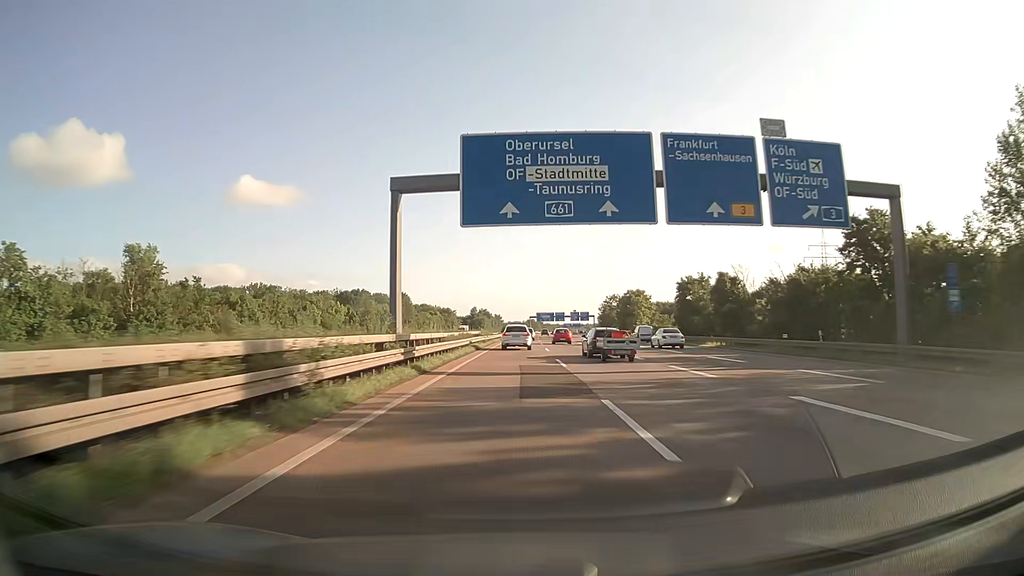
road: motorway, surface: paved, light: Day
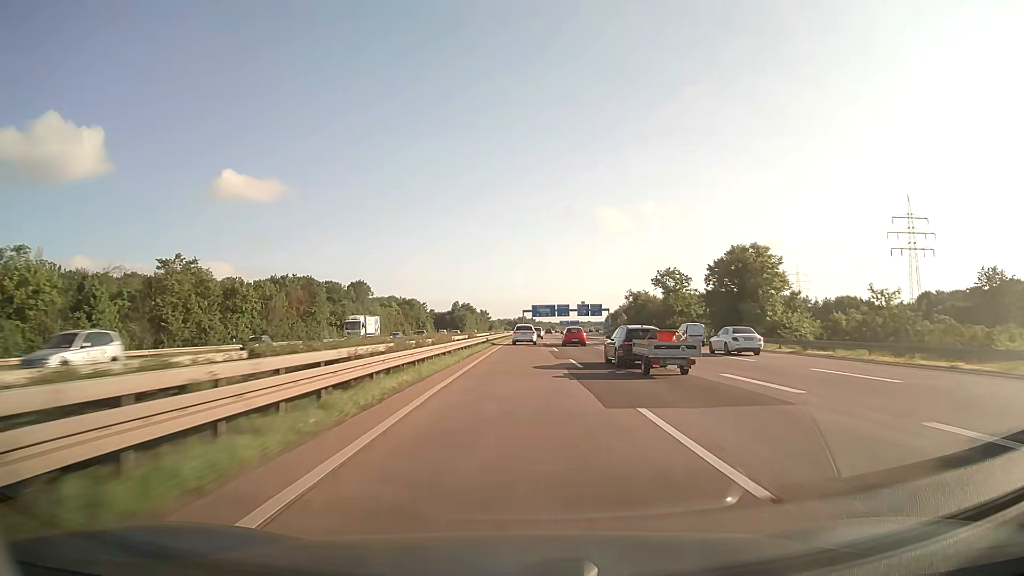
(+0.4, +72.8) m; +1°
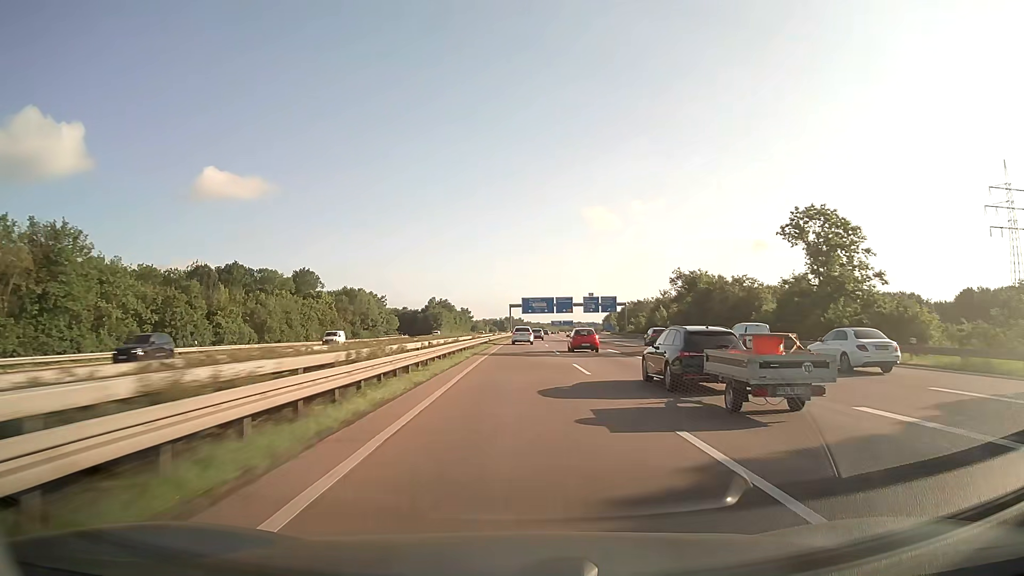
(+0.5, +55.8) m; +1°
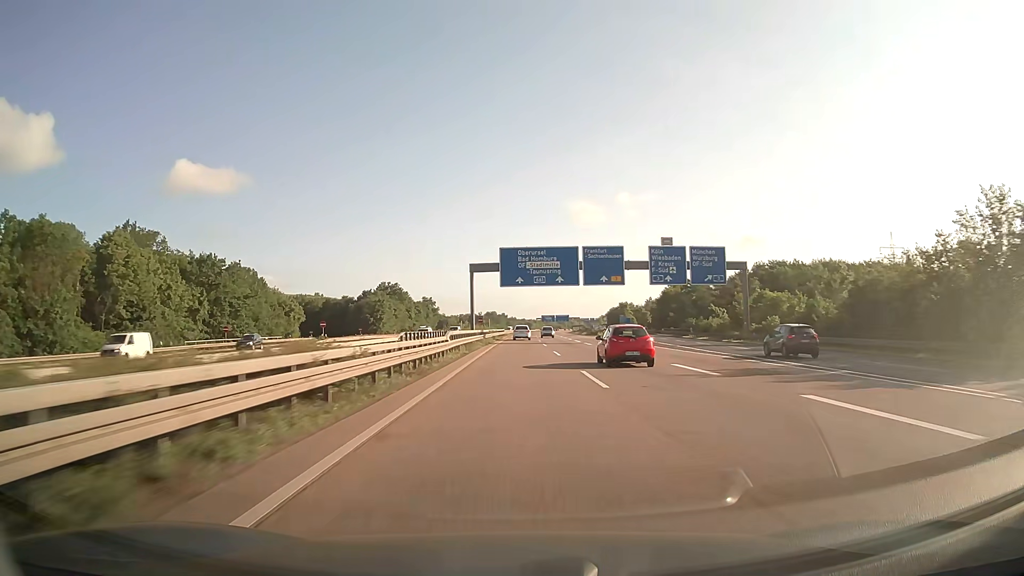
(+1.2, +94.1) m; +1°
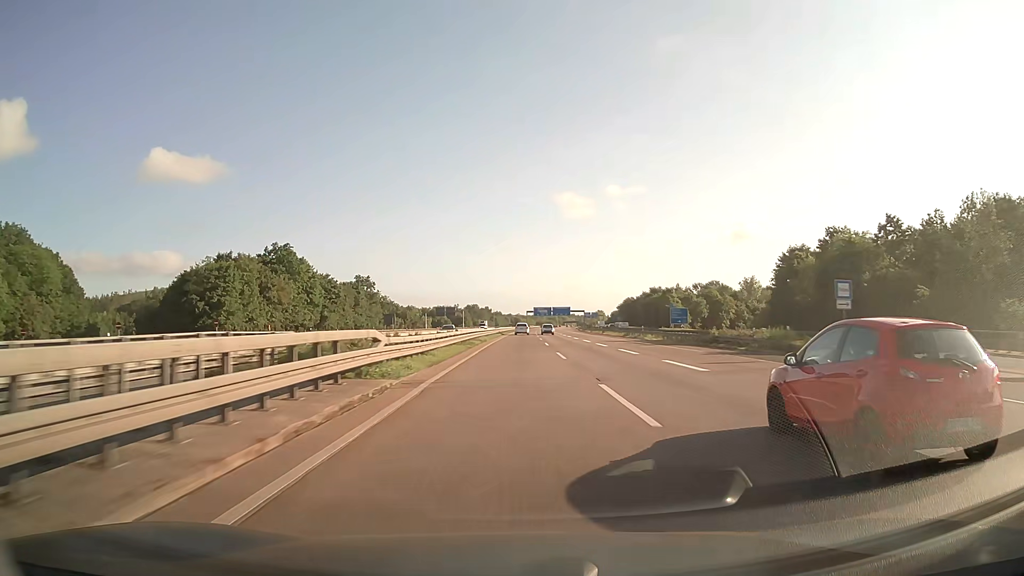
(+0.8, +94.8) m; +1°
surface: asphalt
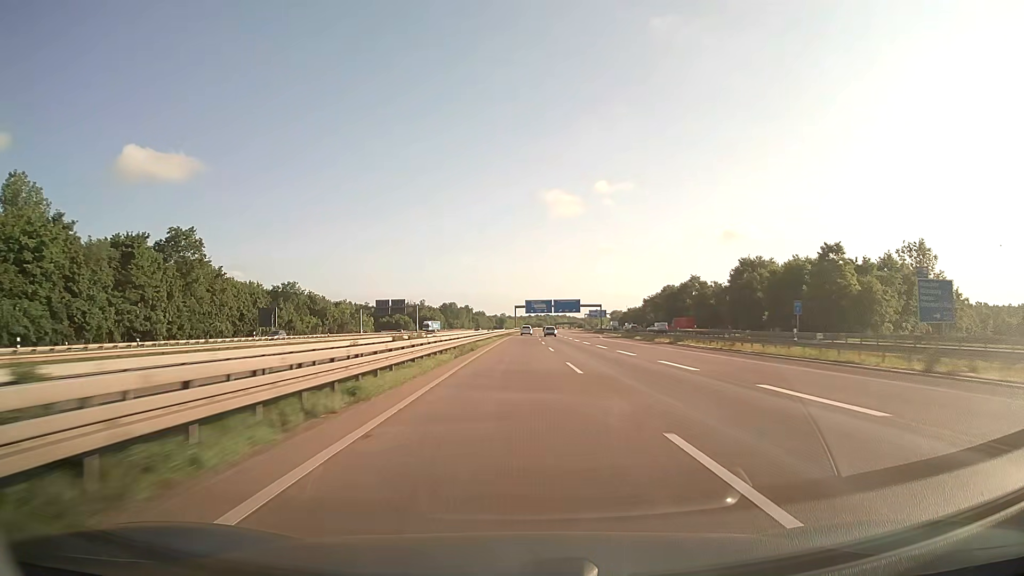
(+0.9, +95.0) m; +1°
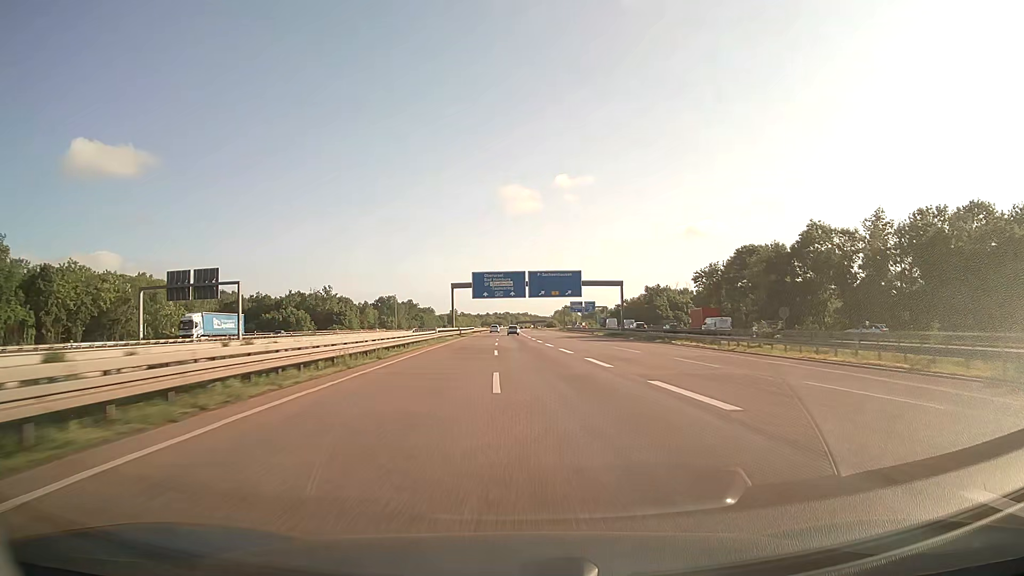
(+2.7, +95.0) m; +4°
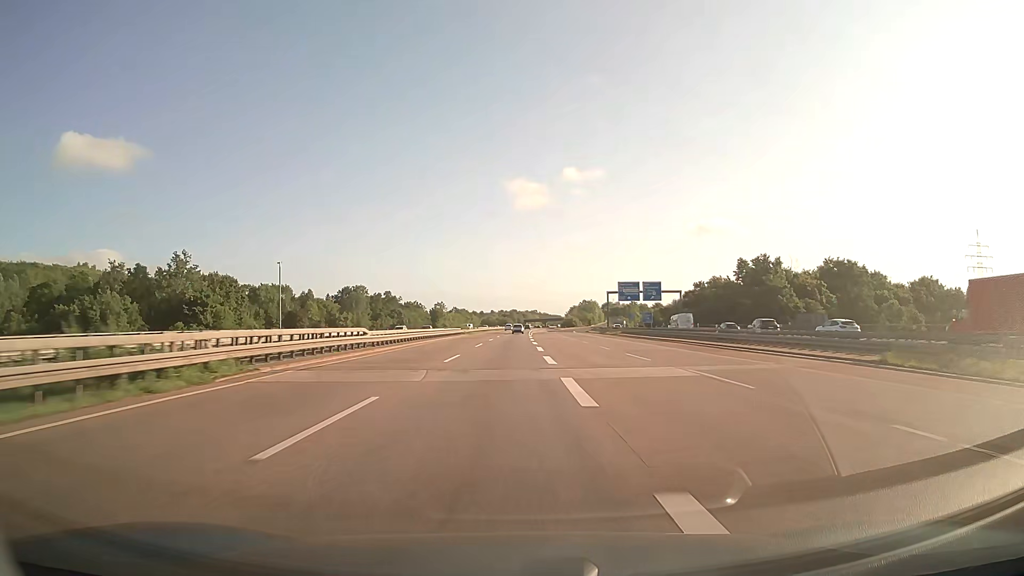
(0.0, +95.1) m; -1°
(0, +10) (0, +20) (0, +30) (0, +40) (0, +50) (0, +60) (0, +70) (0, +80) (0, +90) (0, +100) m
